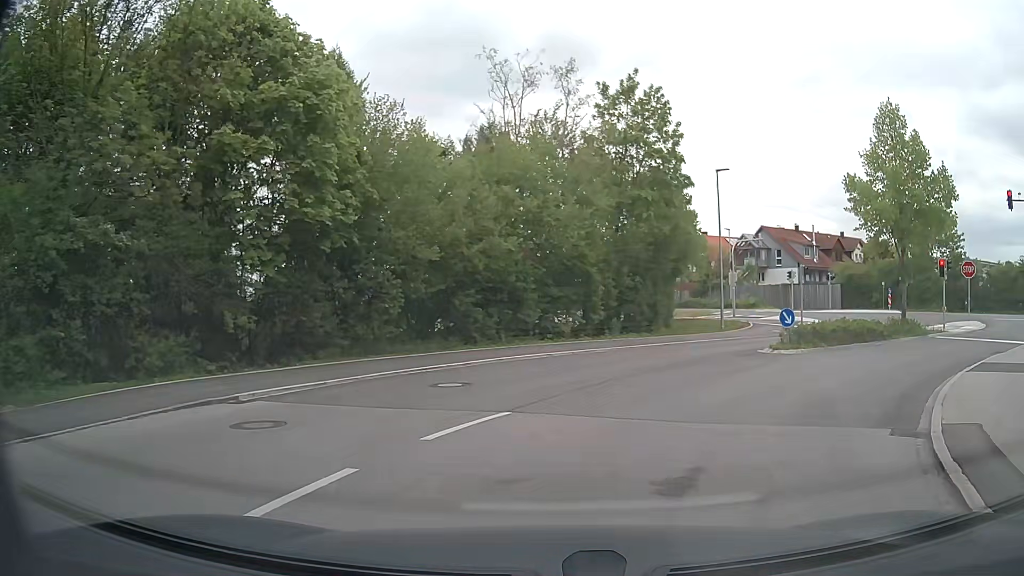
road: residential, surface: asphalt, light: Day
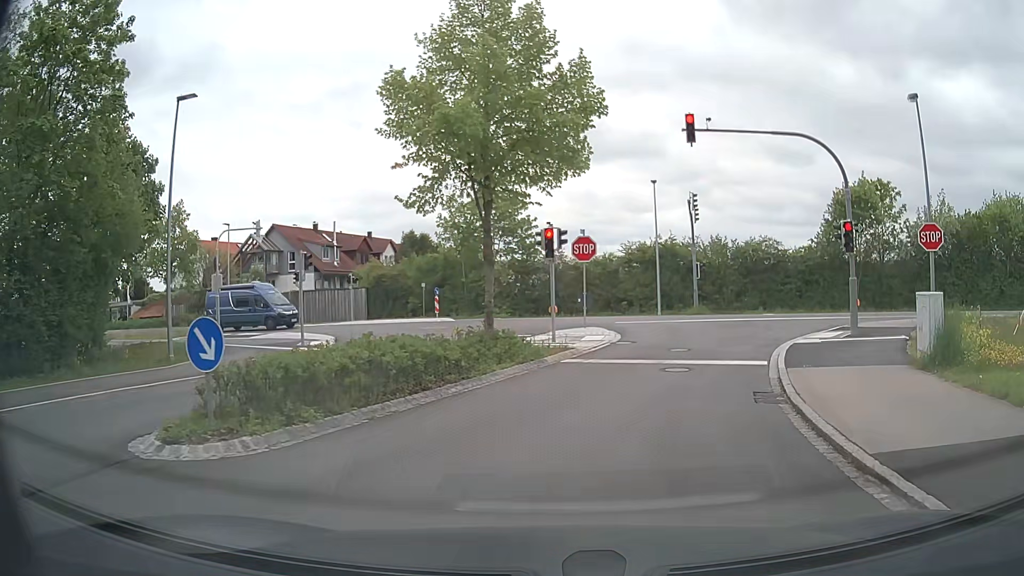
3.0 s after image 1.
(+4.7, +13.0) m; +41°
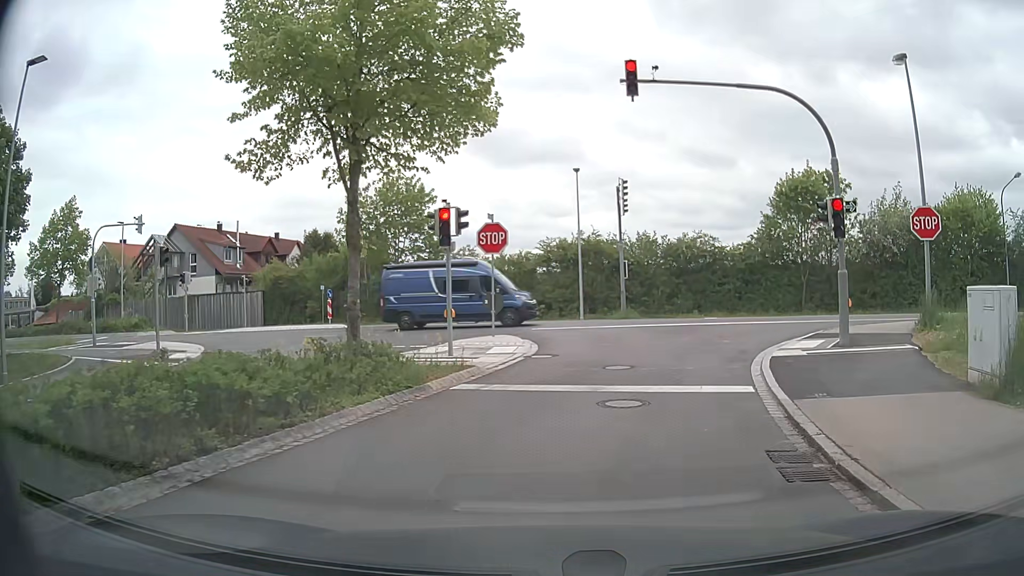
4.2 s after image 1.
(+0.2, +4.5) m; +6°
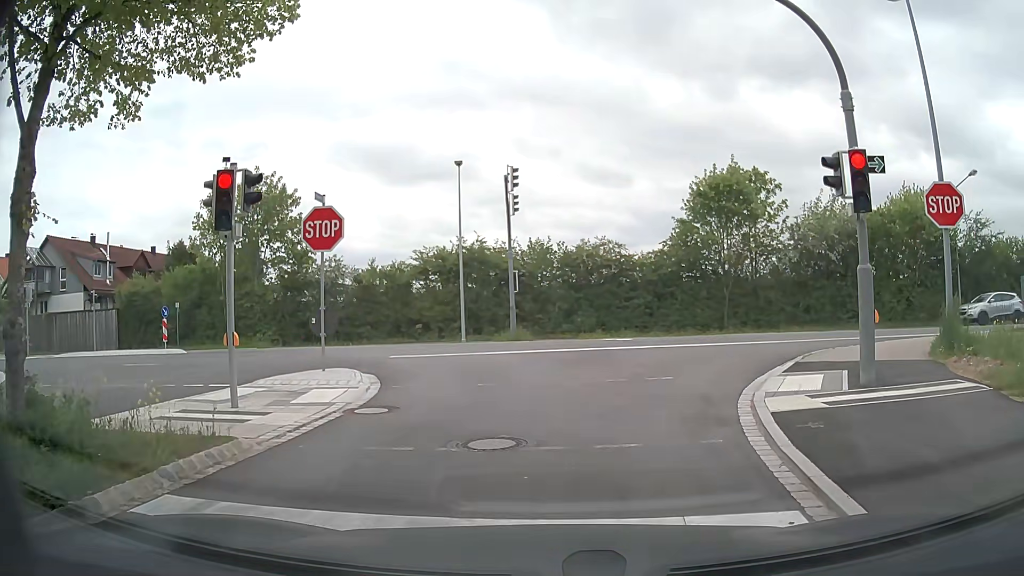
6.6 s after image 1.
(+0.5, +5.7) m; +8°
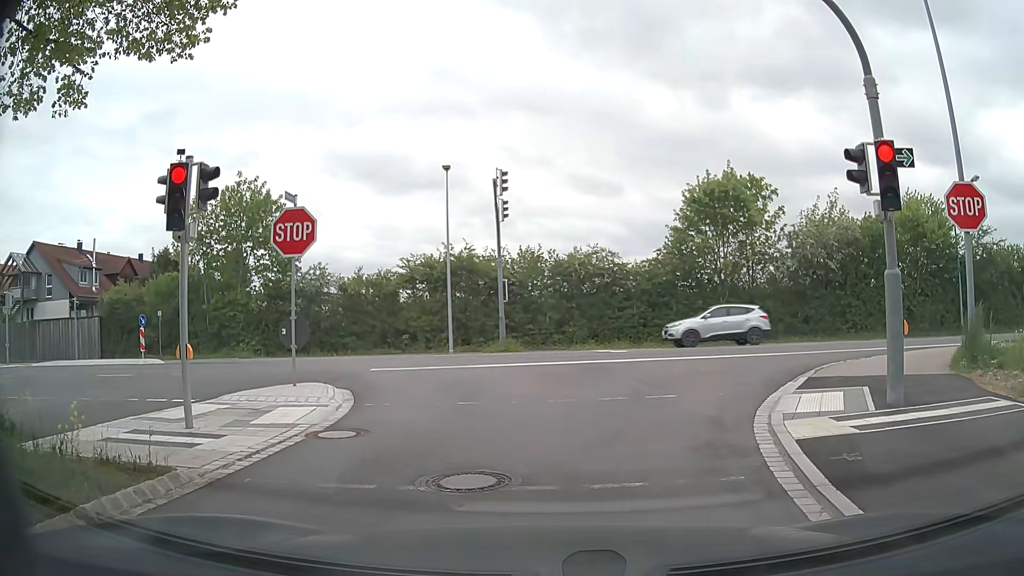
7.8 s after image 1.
(0.0, +1.1) m; 0°
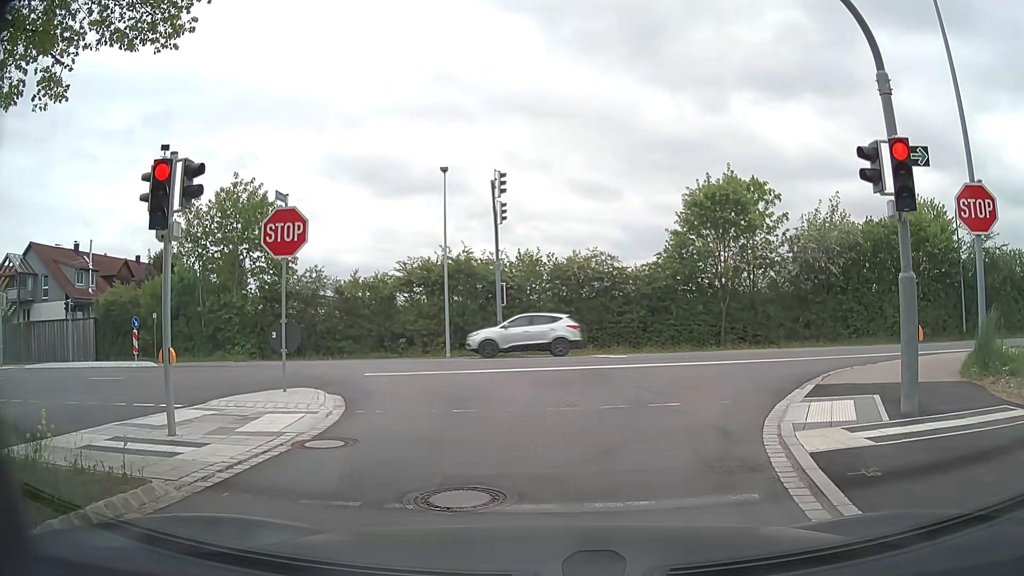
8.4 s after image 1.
(0.0, +0.4) m; 0°
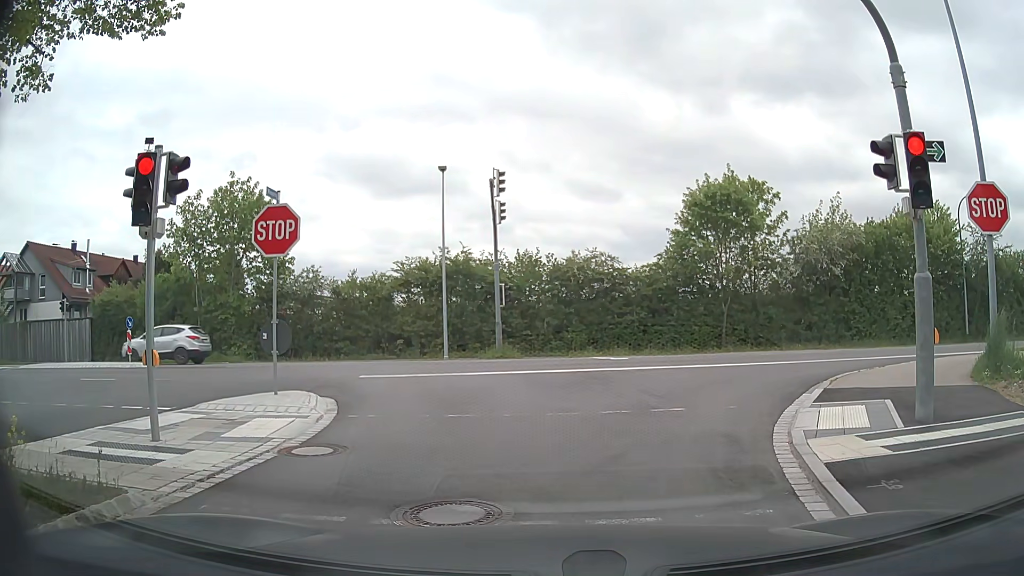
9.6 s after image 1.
(0.0, +0.4) m; 0°
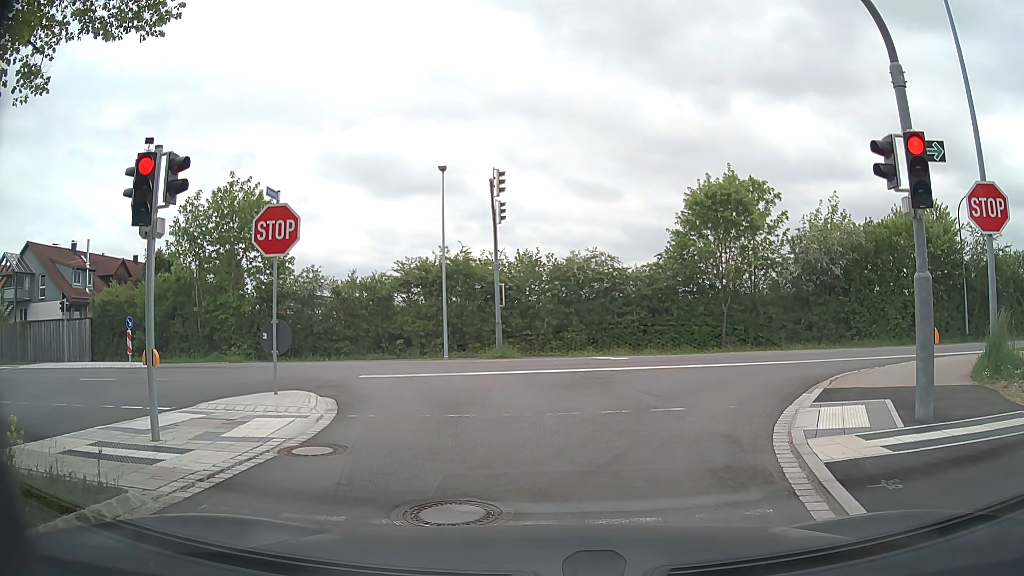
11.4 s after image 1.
(0.0, 0.0) m; 0°
(+1, +10) (+7, +18) (+16, +21) (+26, +21) (+36, +21) (+46, +21) (+56, +21) (+66, +21) (+76, +21) (+86, +21) m
